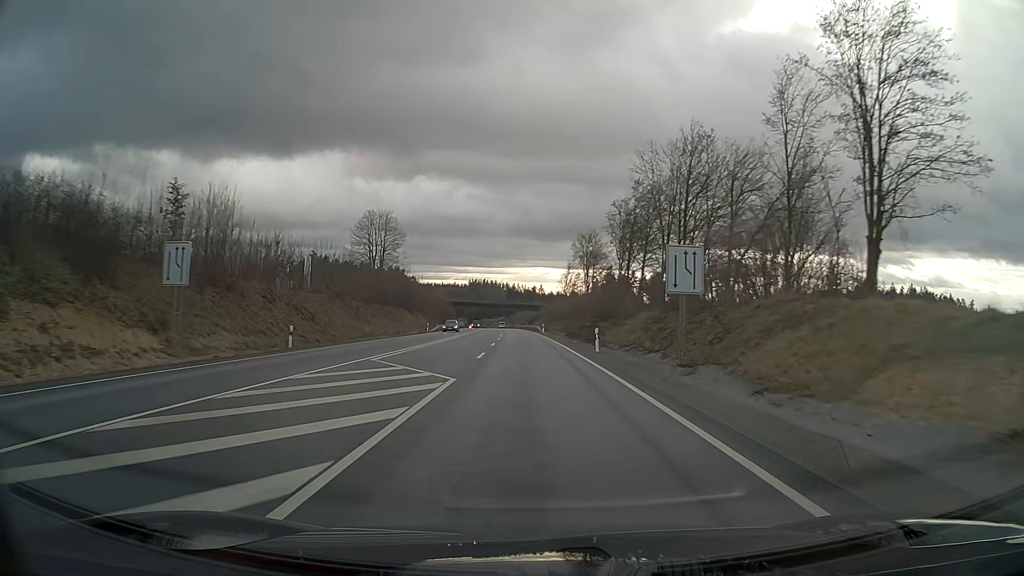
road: primary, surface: asphalt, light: Day
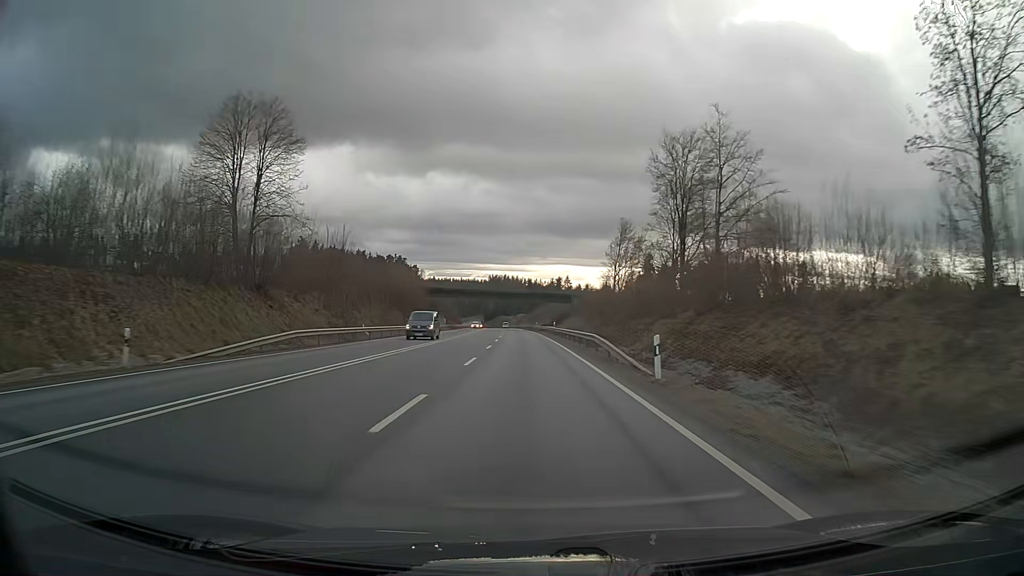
(-1.1, +63.5) m; -2°
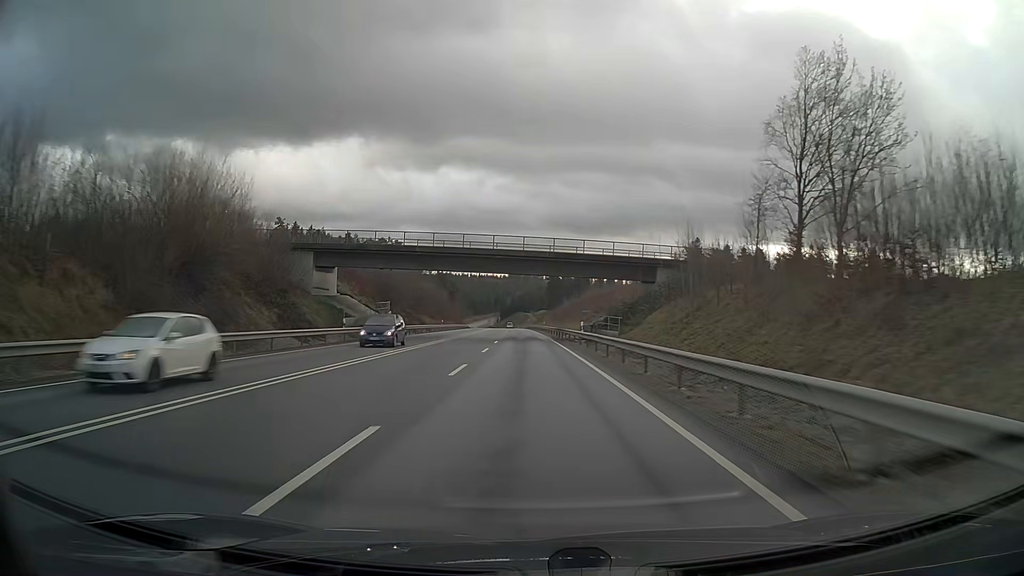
(-1.0, +63.5) m; -2°
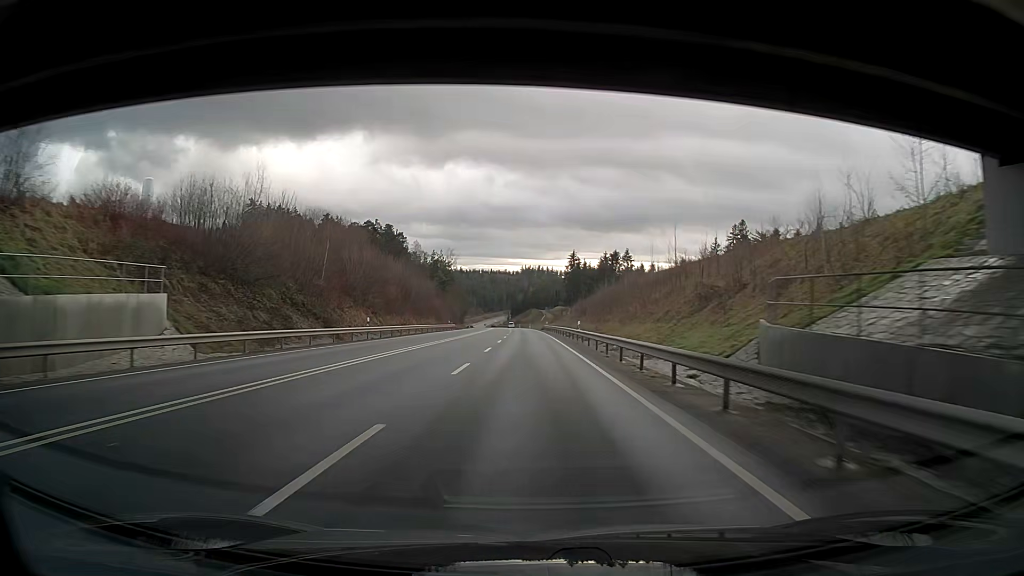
(-0.5, +47.5) m; -1°
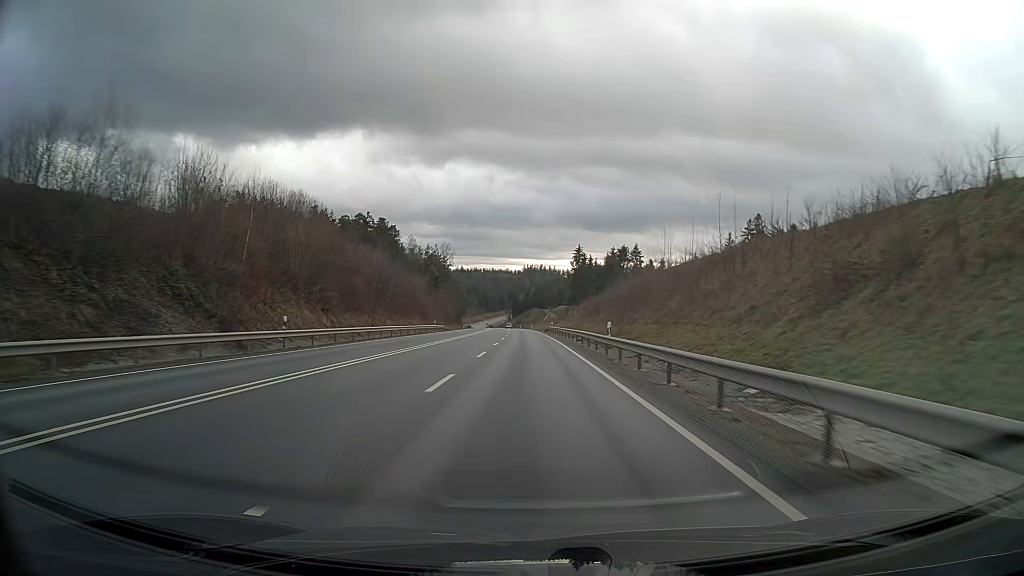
(0.0, +15.9) m; 0°
